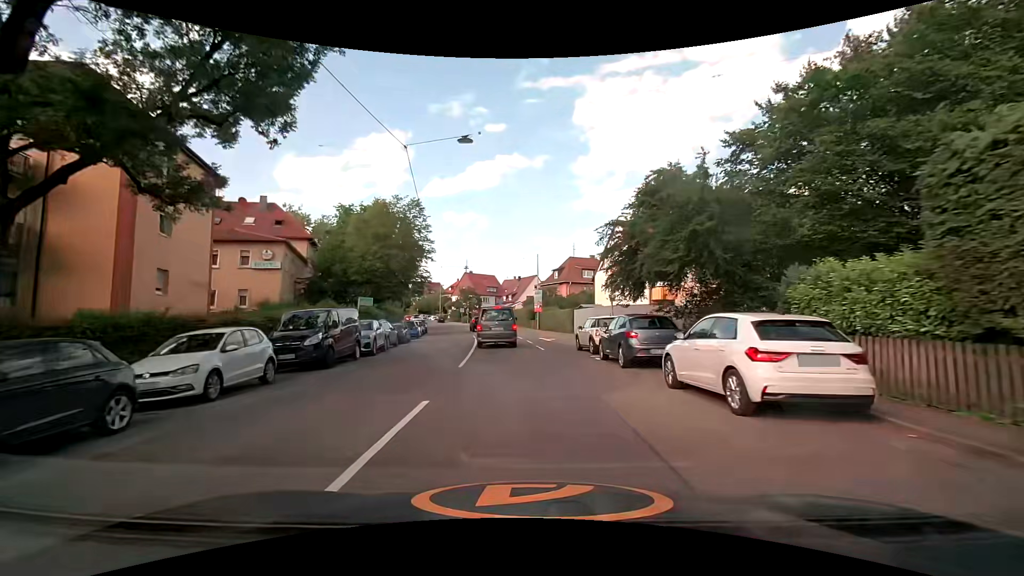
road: tertiary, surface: asphalt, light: Day
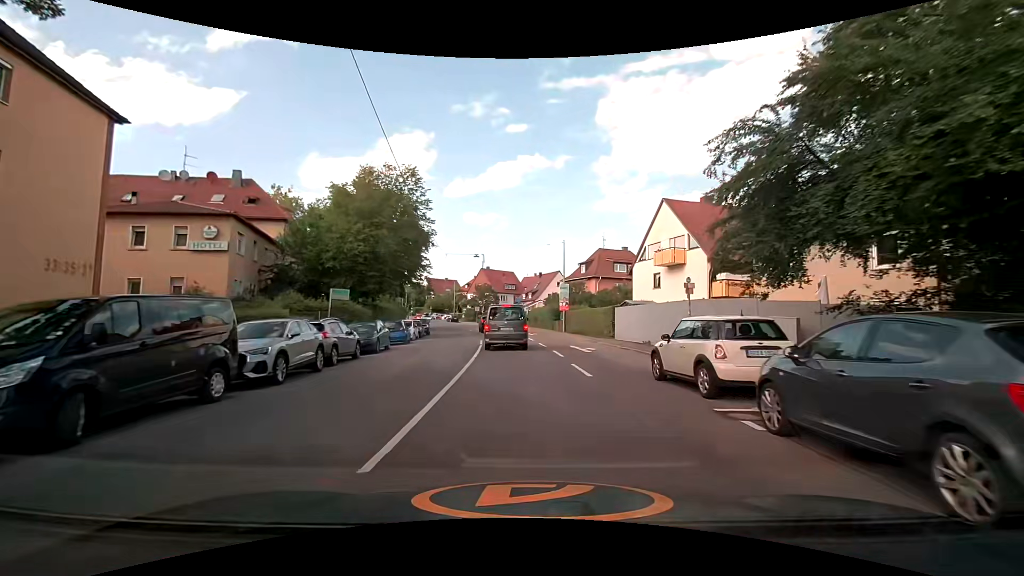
(-0.2, +9.7) m; -2°
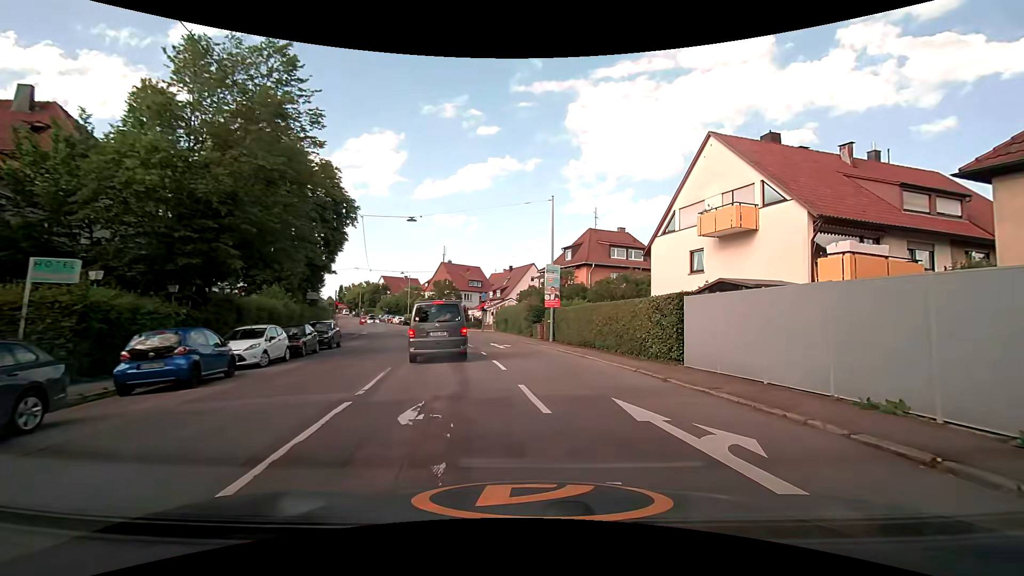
(-0.2, +16.4) m; +3°
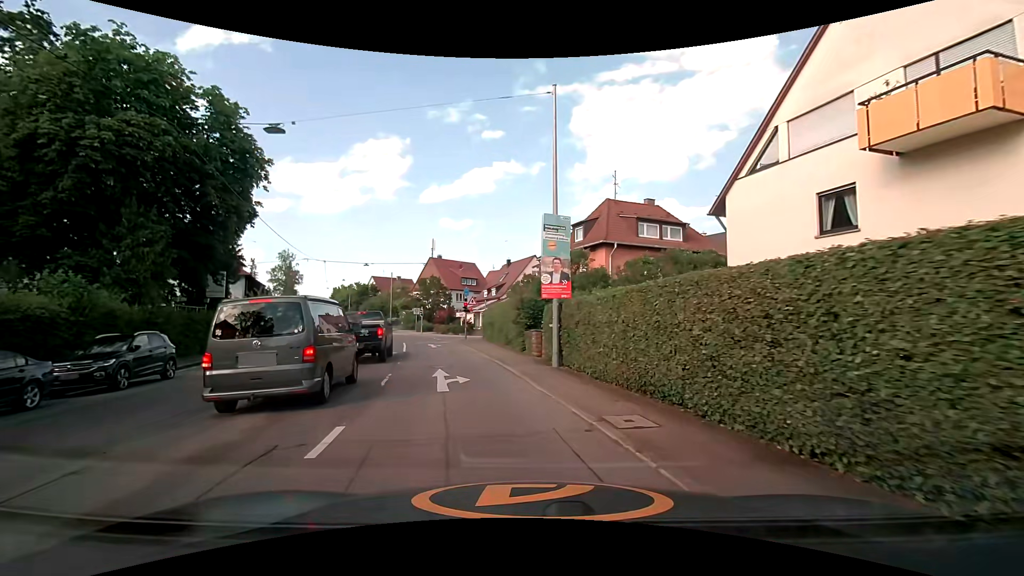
(+0.9, +13.6) m; 0°
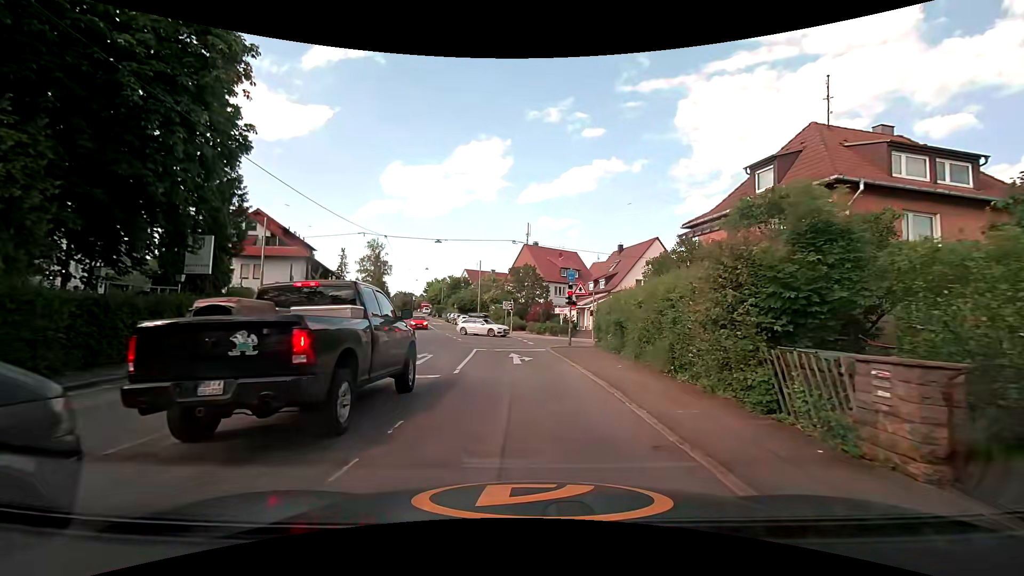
(-1.6, +13.3) m; -10°
(0, +10) (-1, +20) (-2, +30) (-4, +40) (-7, +49) (-10, +59) (-12, +68) (-15, +78) (-18, +88) (-21, +97) m
